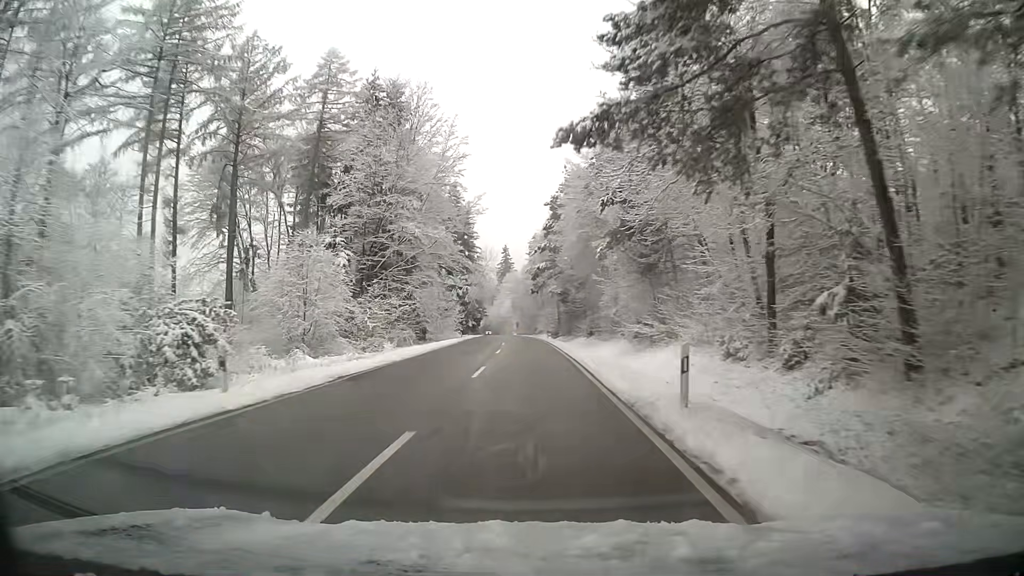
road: tertiary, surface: asphalt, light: Day
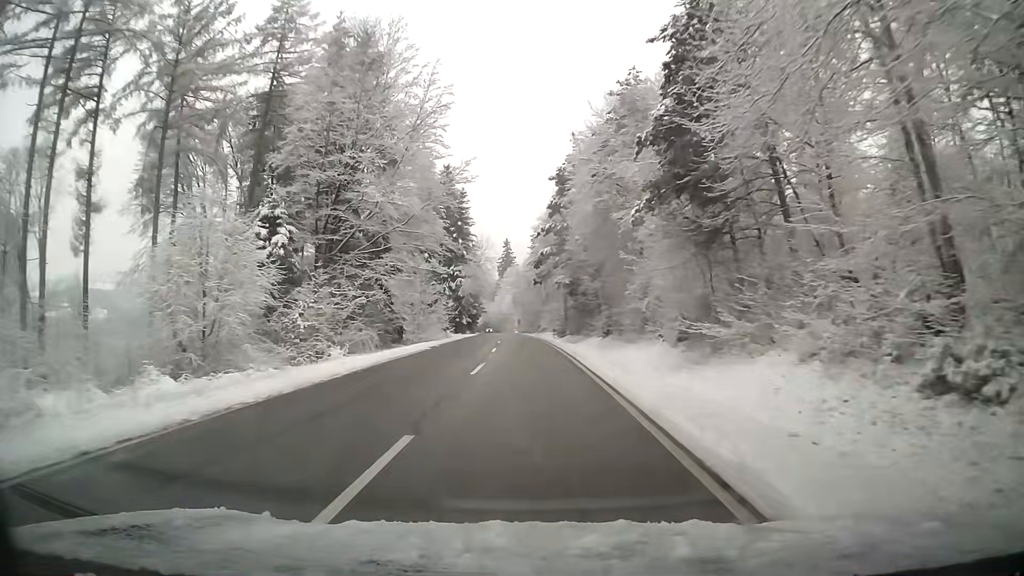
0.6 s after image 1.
(-0.1, +12.5) m; 0°
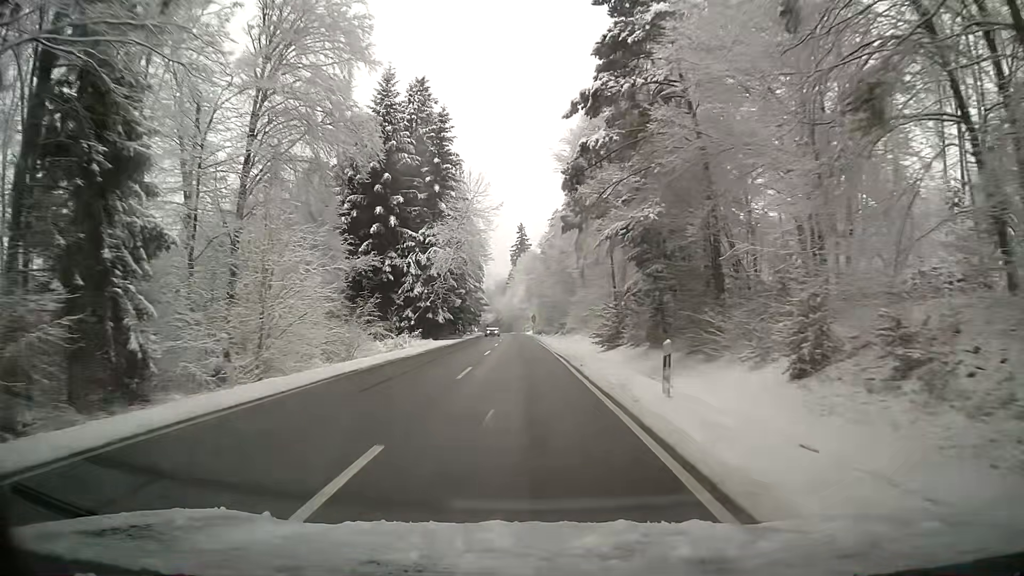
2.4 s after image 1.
(-0.3, +36.9) m; -1°
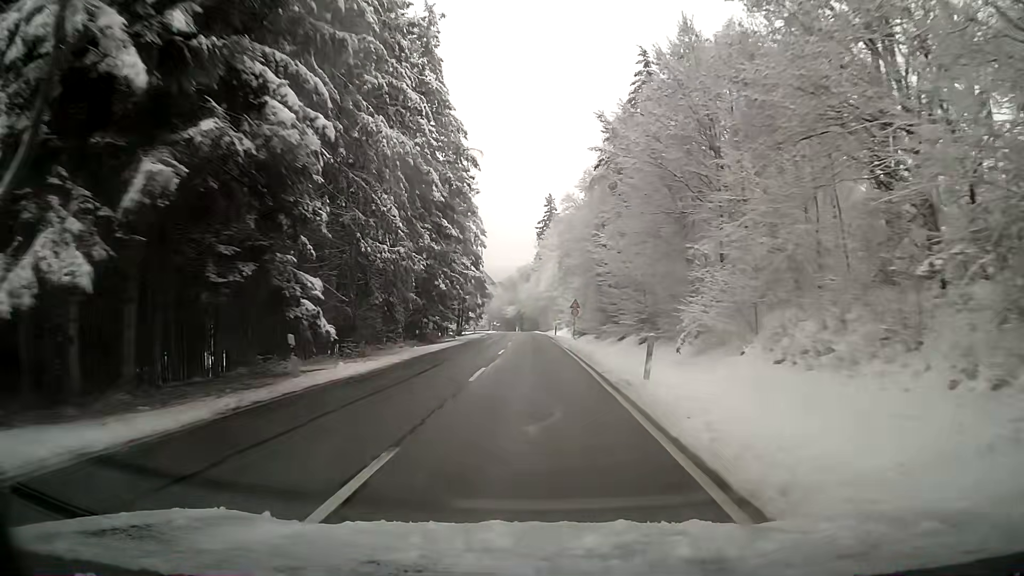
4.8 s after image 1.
(-1.1, +48.9) m; -2°
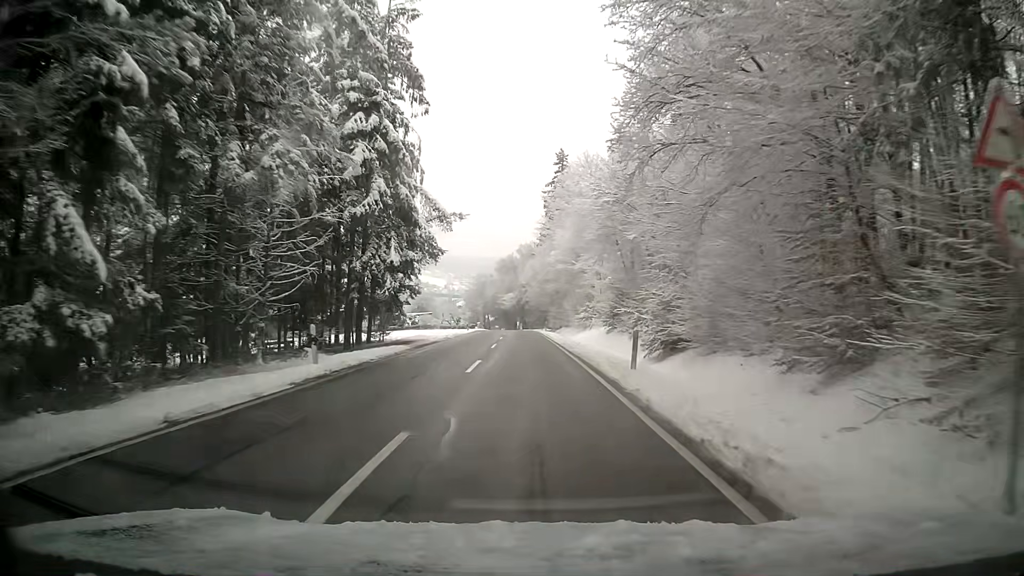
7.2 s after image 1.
(-0.3, +47.5) m; -1°
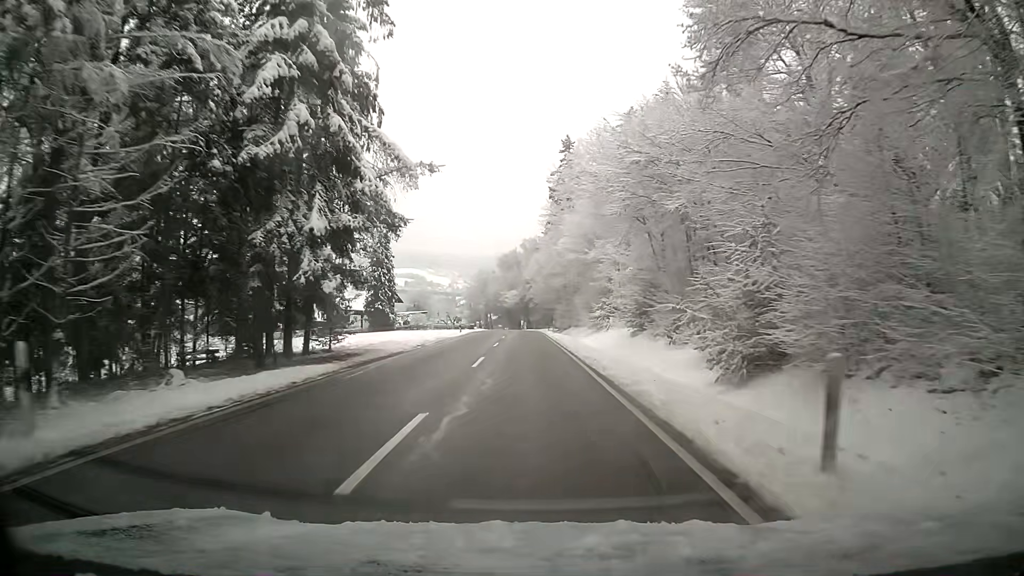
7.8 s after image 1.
(0.0, +10.4) m; 0°
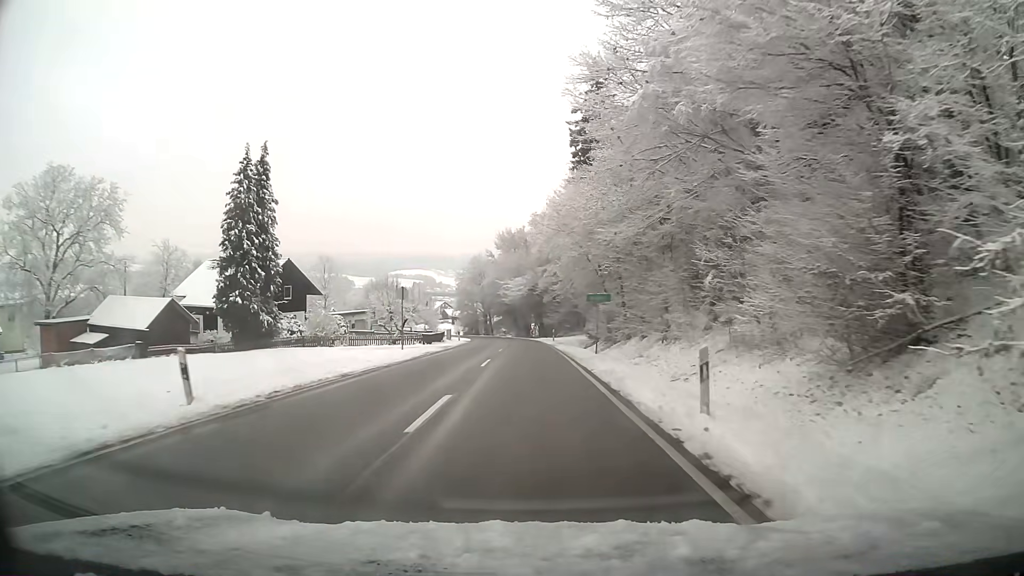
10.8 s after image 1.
(-0.3, +45.3) m; -1°
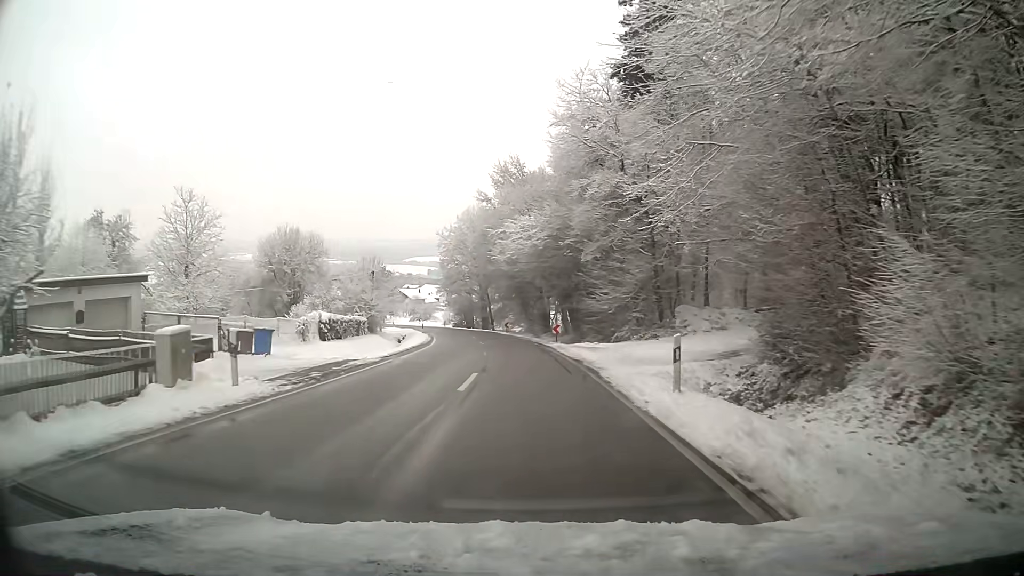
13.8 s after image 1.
(-0.4, +44.0) m; -2°
